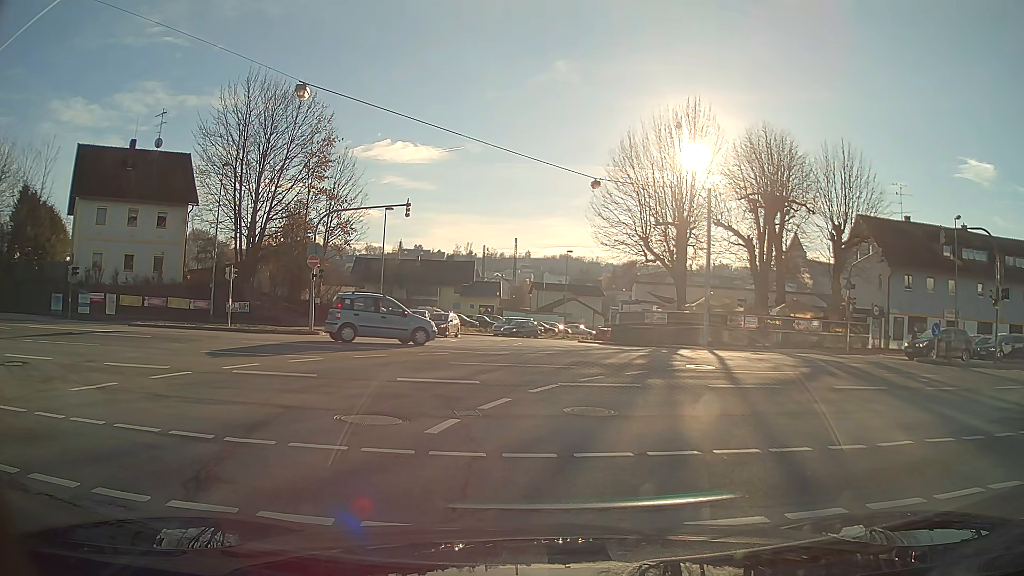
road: unclassified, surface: asphalt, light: Day
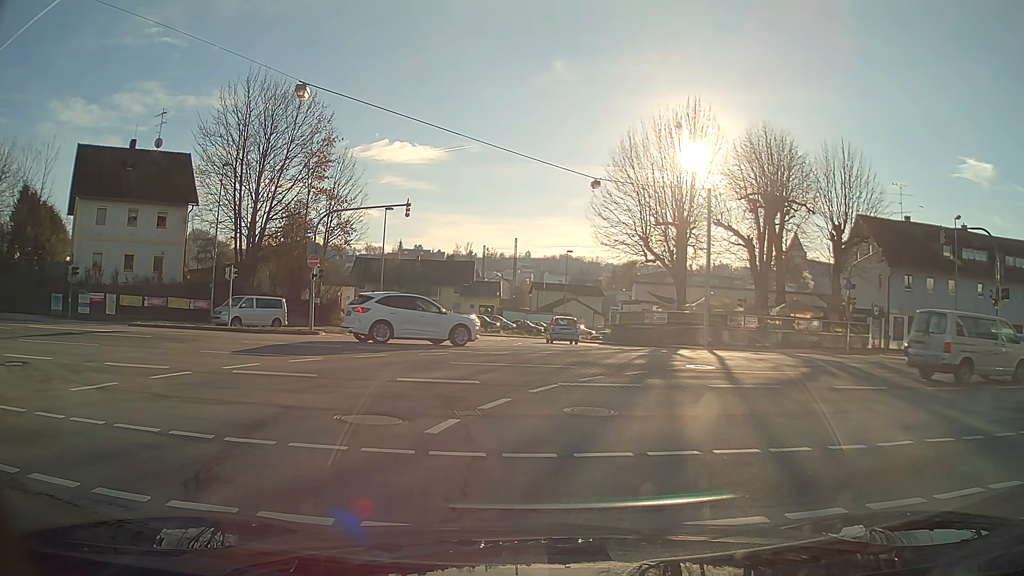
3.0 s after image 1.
(0.0, 0.0) m; 0°
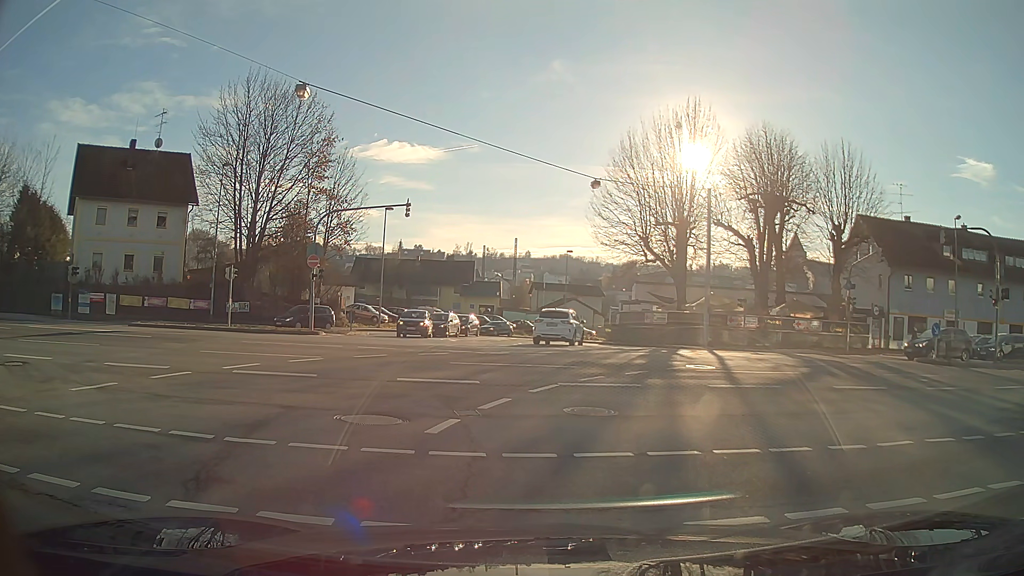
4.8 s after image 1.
(0.0, 0.0) m; 0°
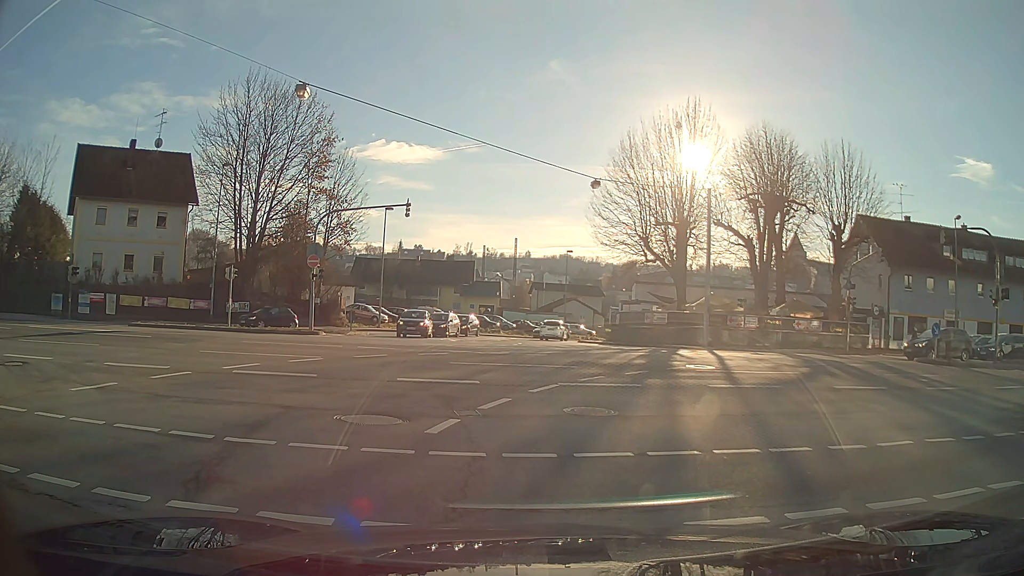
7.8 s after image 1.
(0.0, 0.0) m; 0°
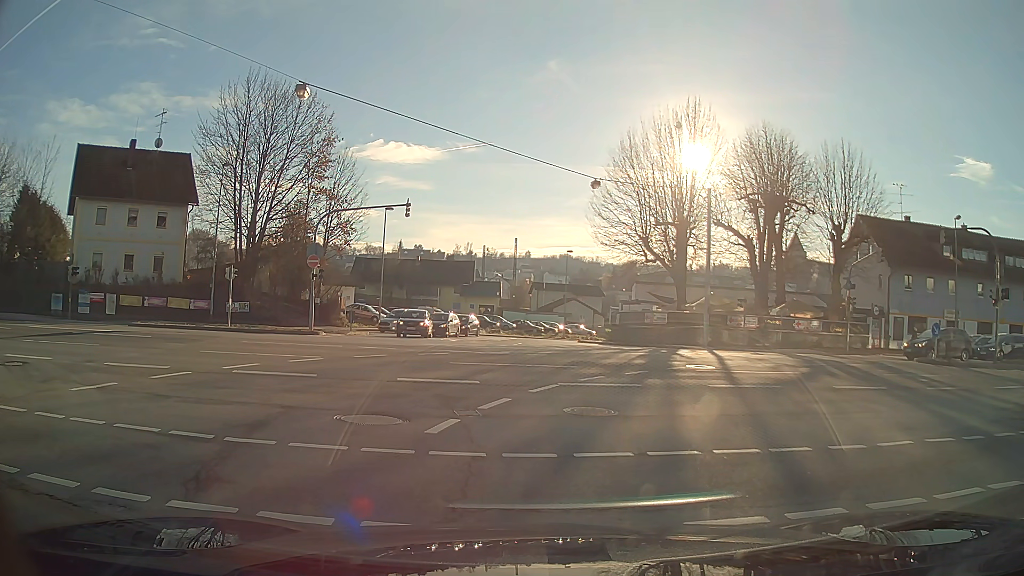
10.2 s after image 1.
(0.0, 0.0) m; 0°
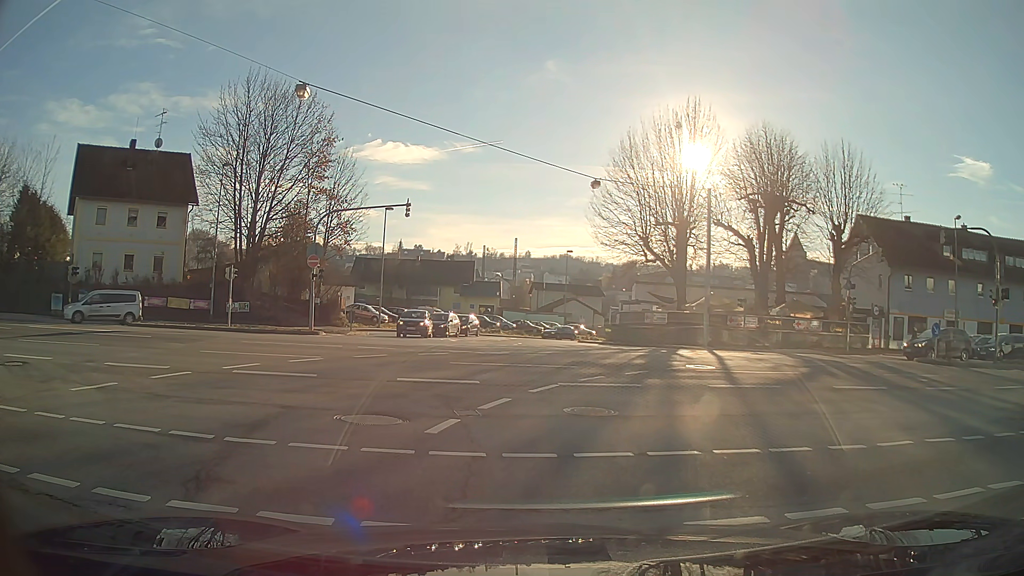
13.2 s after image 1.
(0.0, 0.0) m; 0°
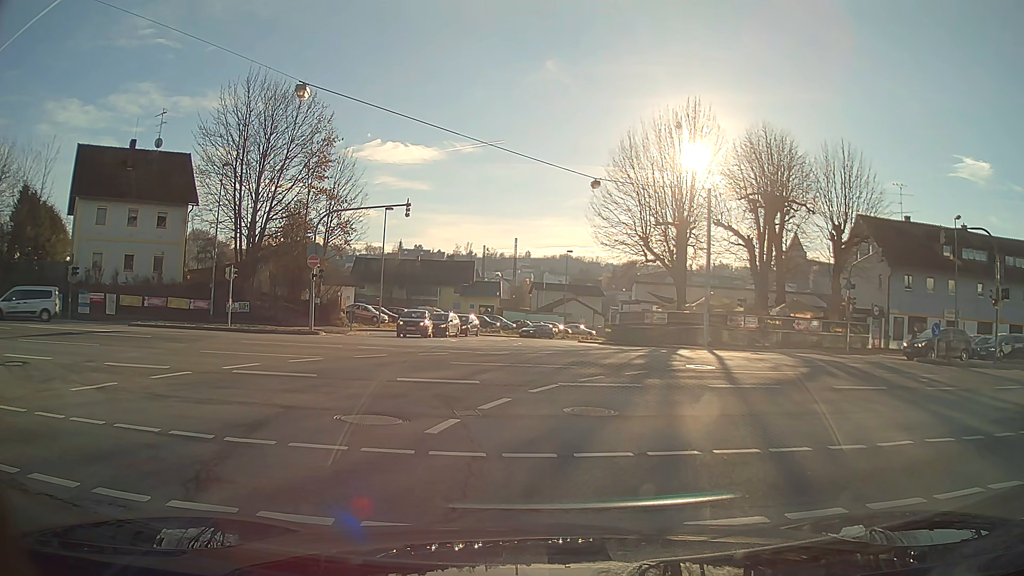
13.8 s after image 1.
(0.0, 0.0) m; 0°
